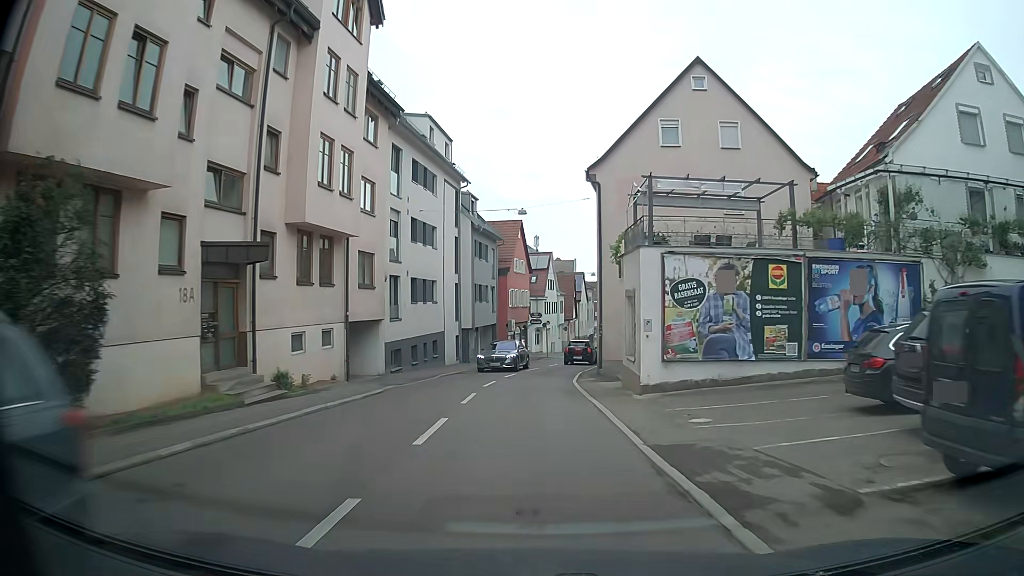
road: secondary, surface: asphalt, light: Day
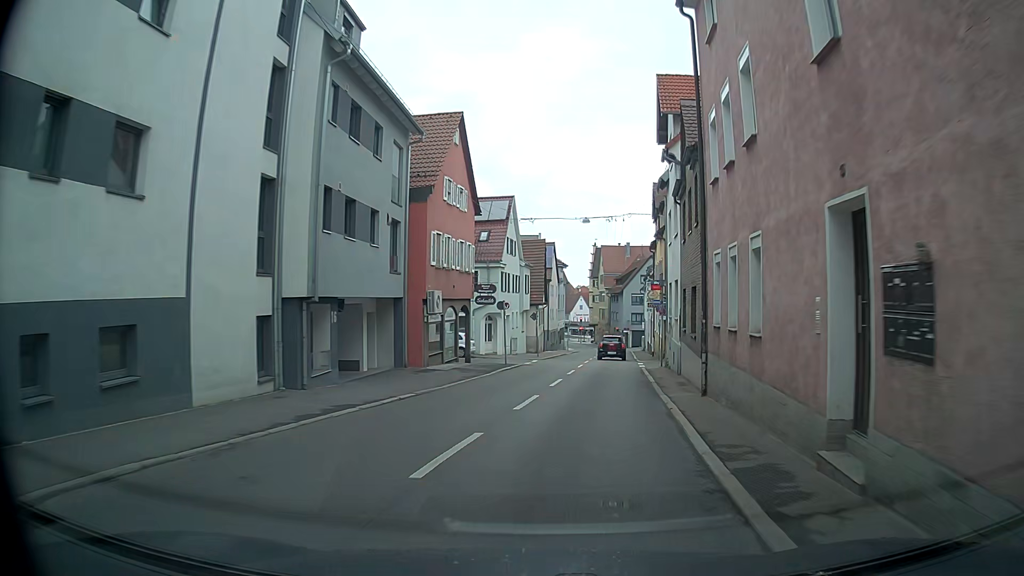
(+0.1, +26.8) m; +4°
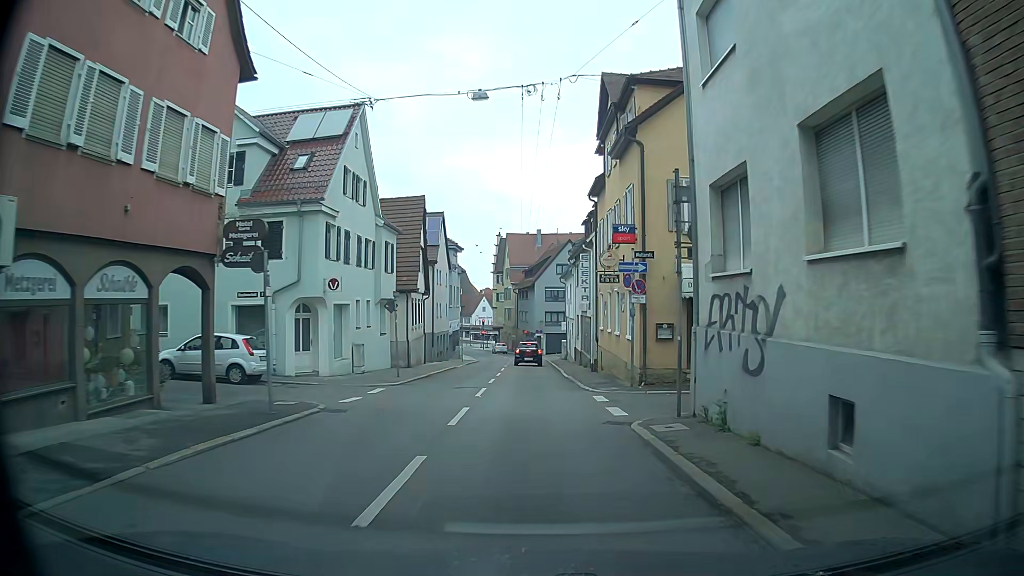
(+0.9, +19.7) m; +6°
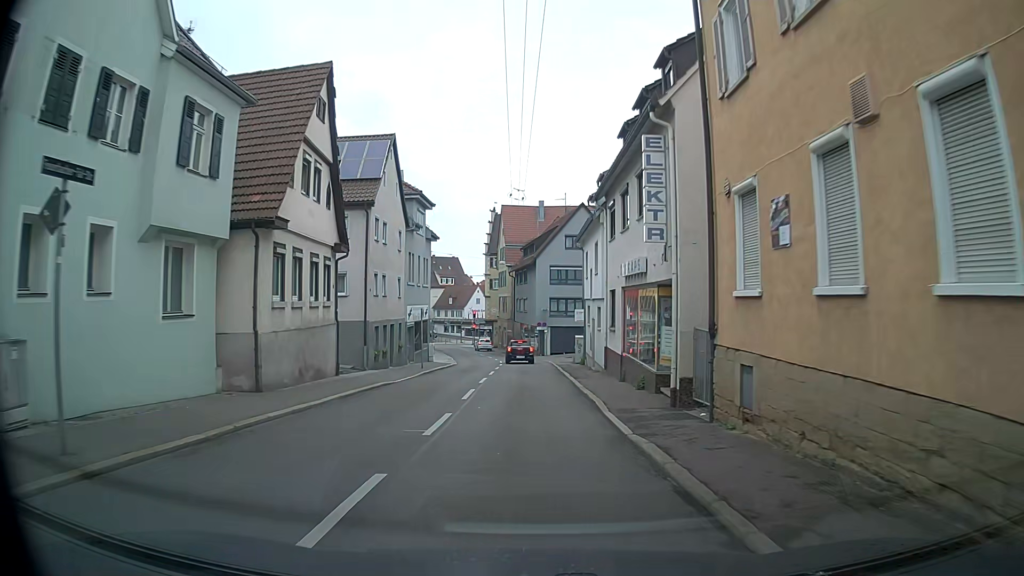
(+0.4, +19.4) m; +1°
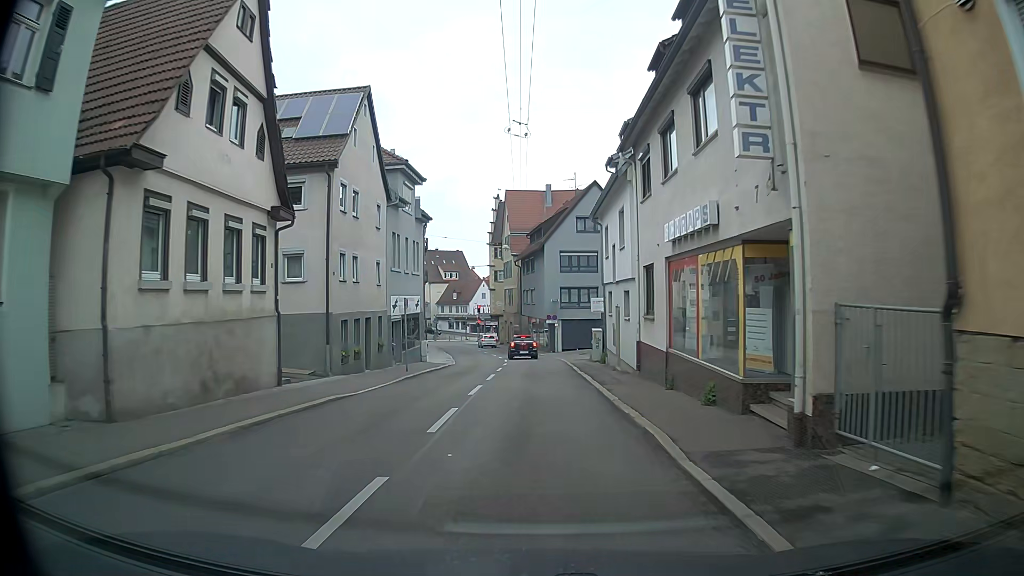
(0.0, +6.4) m; 0°
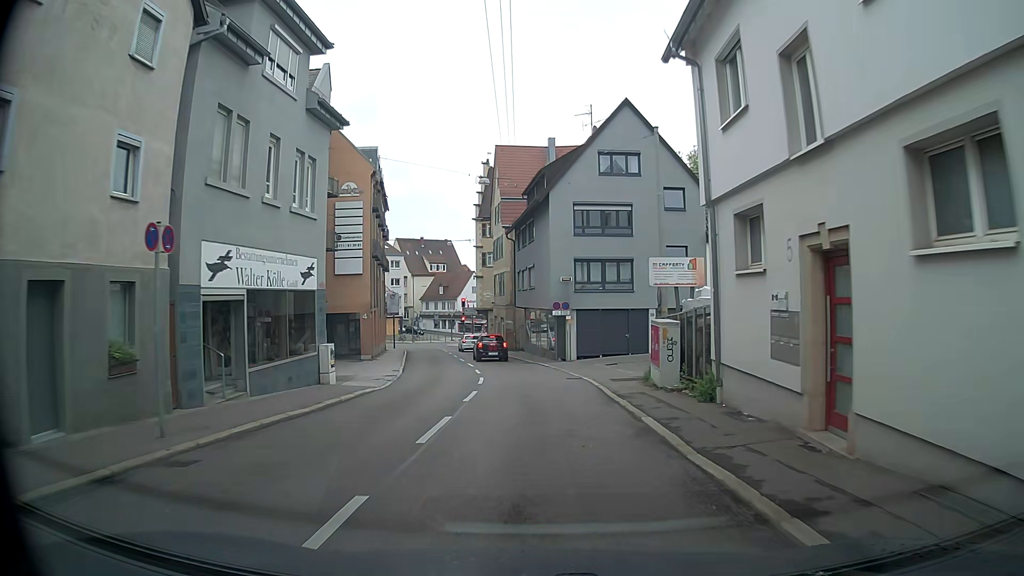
(0.0, +18.9) m; 0°
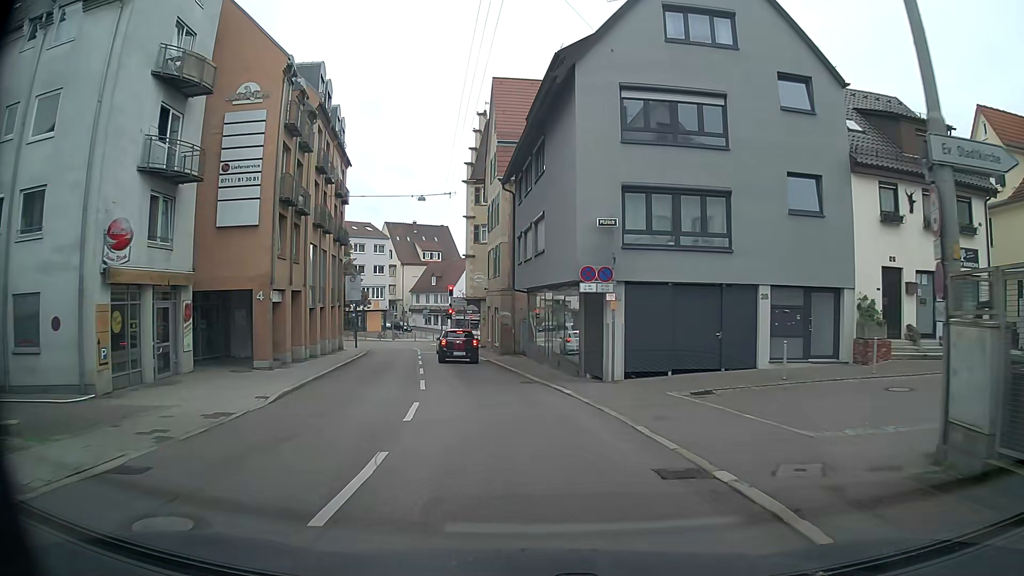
(-0.1, +15.8) m; -1°
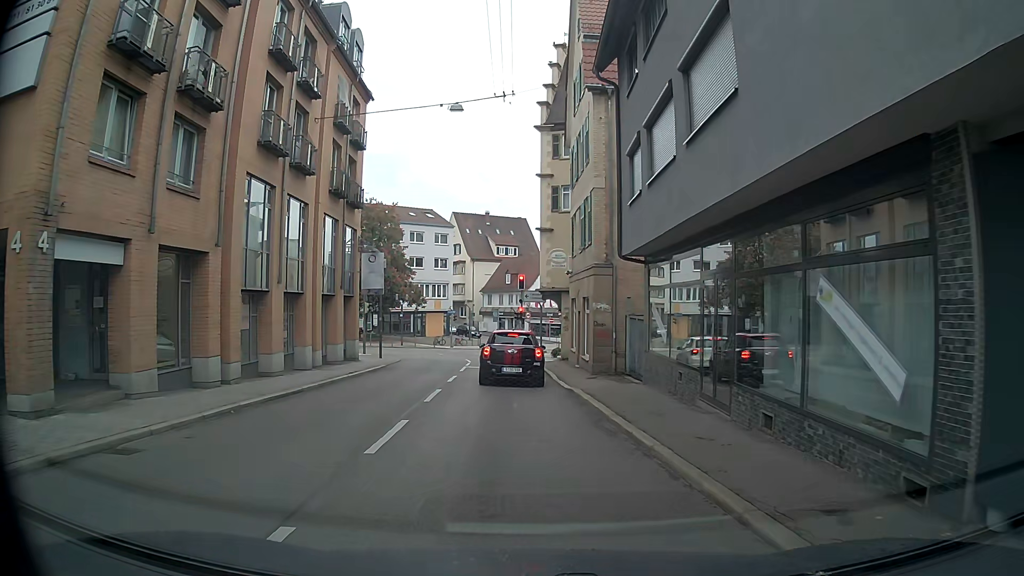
(-0.8, +15.2) m; -8°
